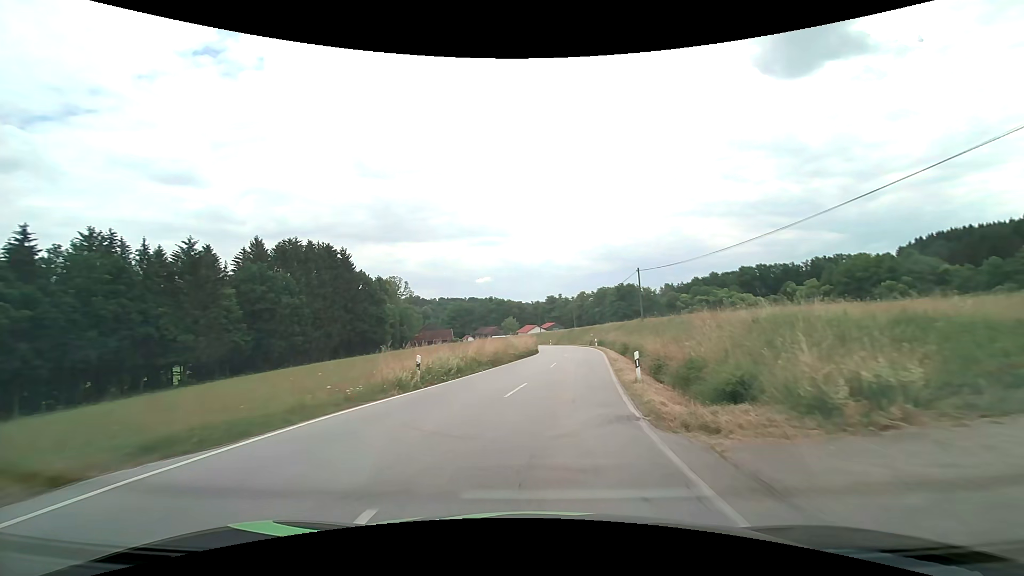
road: secondary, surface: asphalt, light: Day
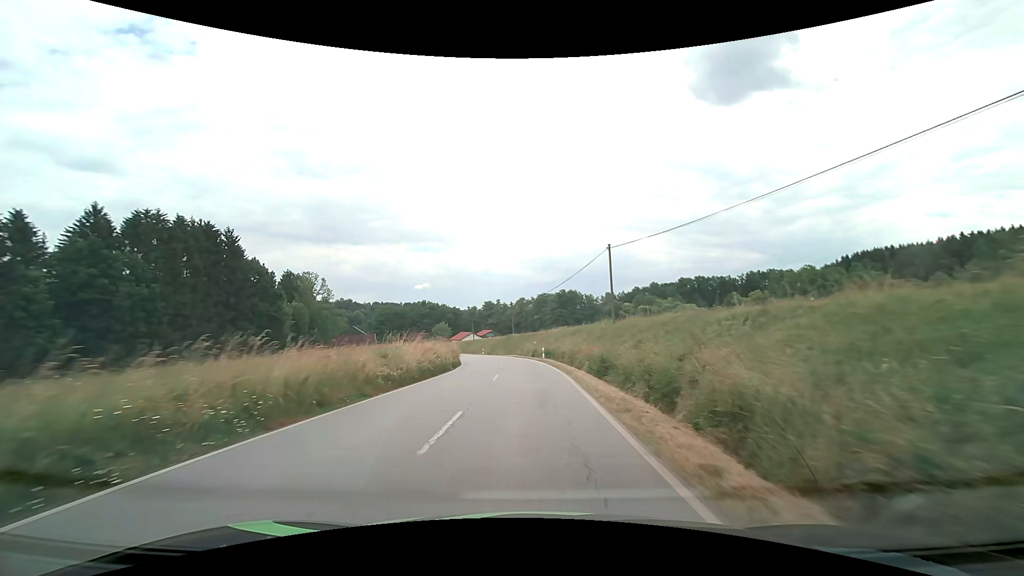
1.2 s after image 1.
(+1.3, +17.6) m; +7°
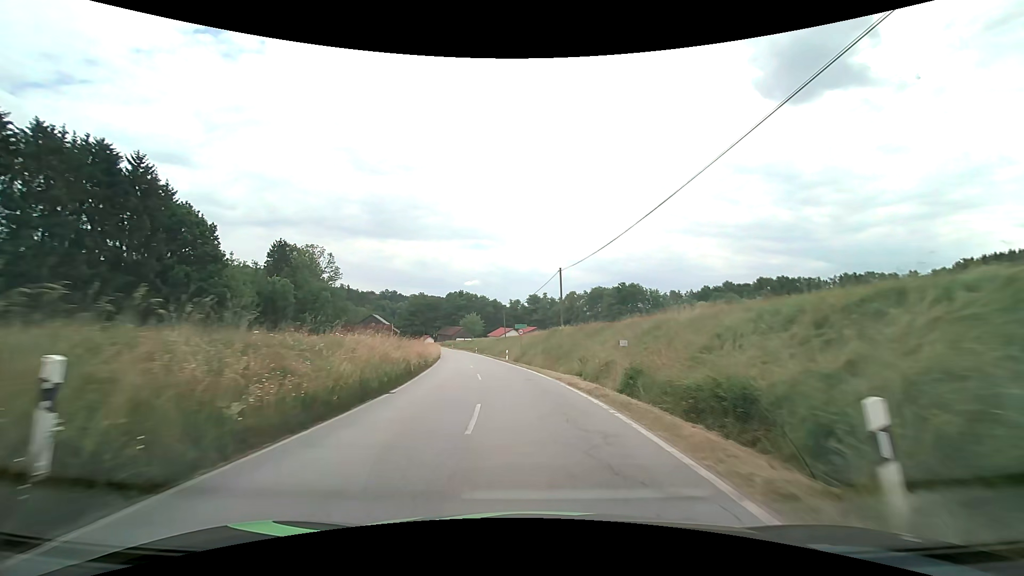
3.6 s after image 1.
(-0.9, +34.5) m; -5°
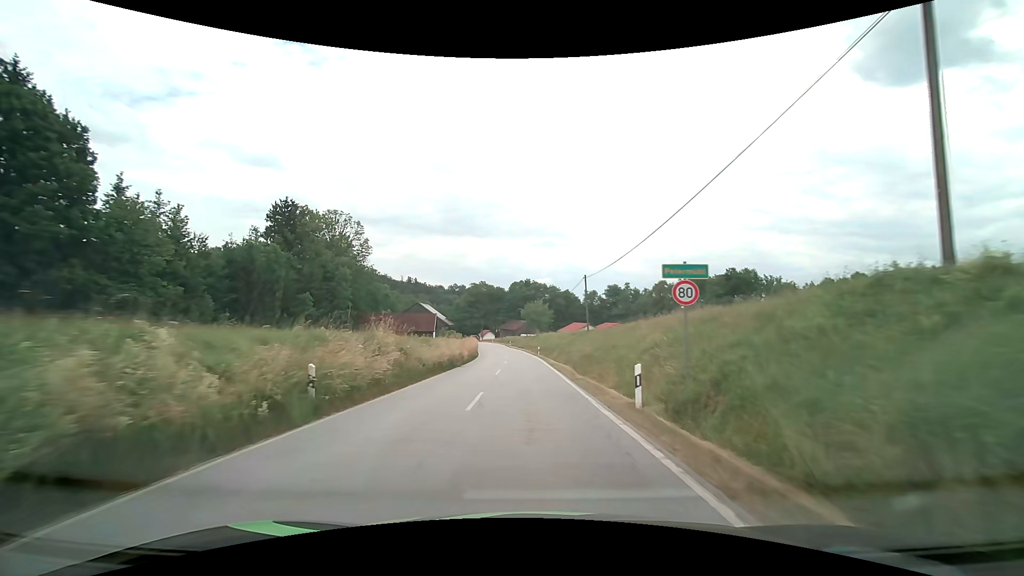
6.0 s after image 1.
(-2.6, +33.7) m; -8°
